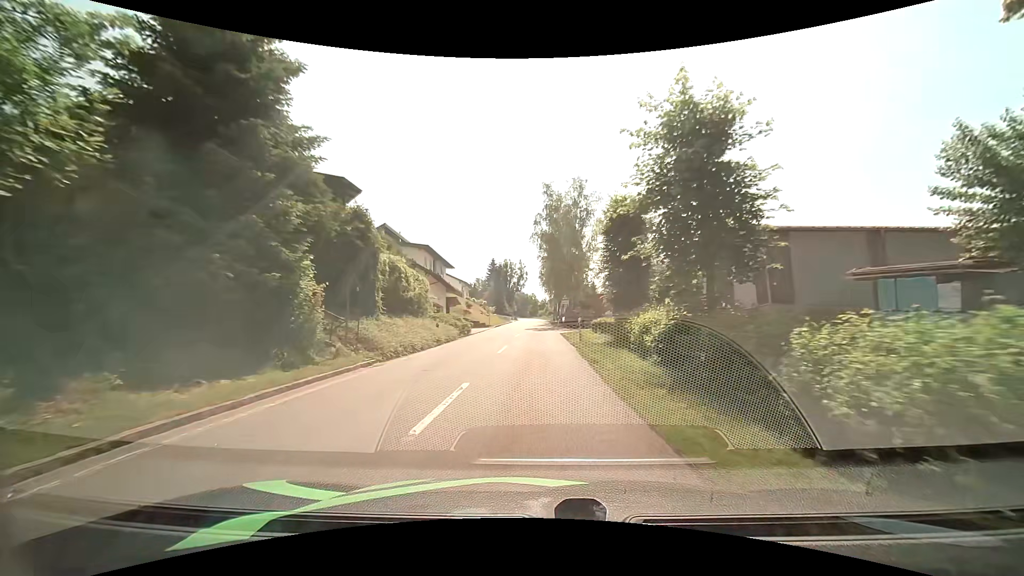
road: tertiary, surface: asphalt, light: Day
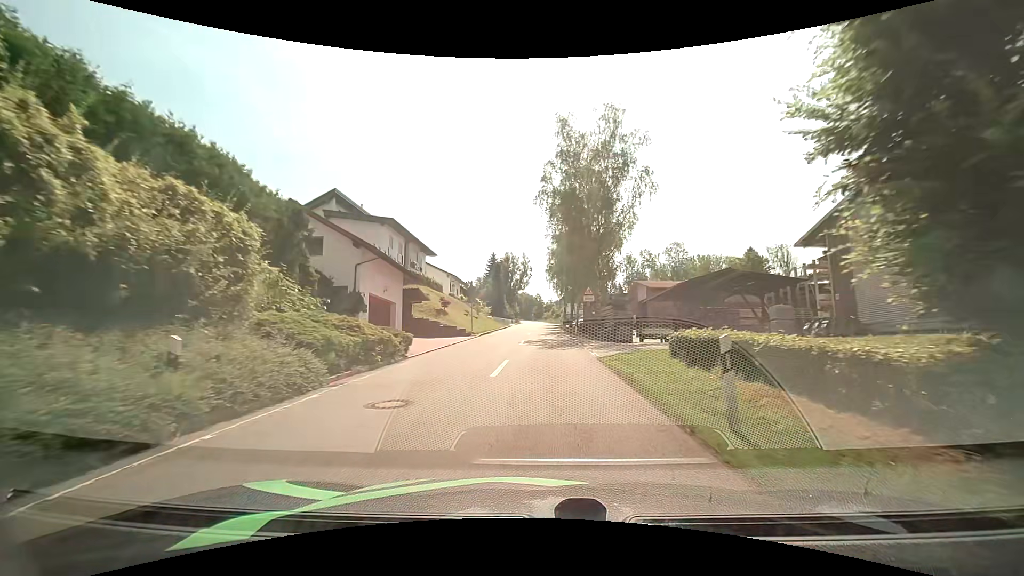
(-0.1, +18.3) m; 0°
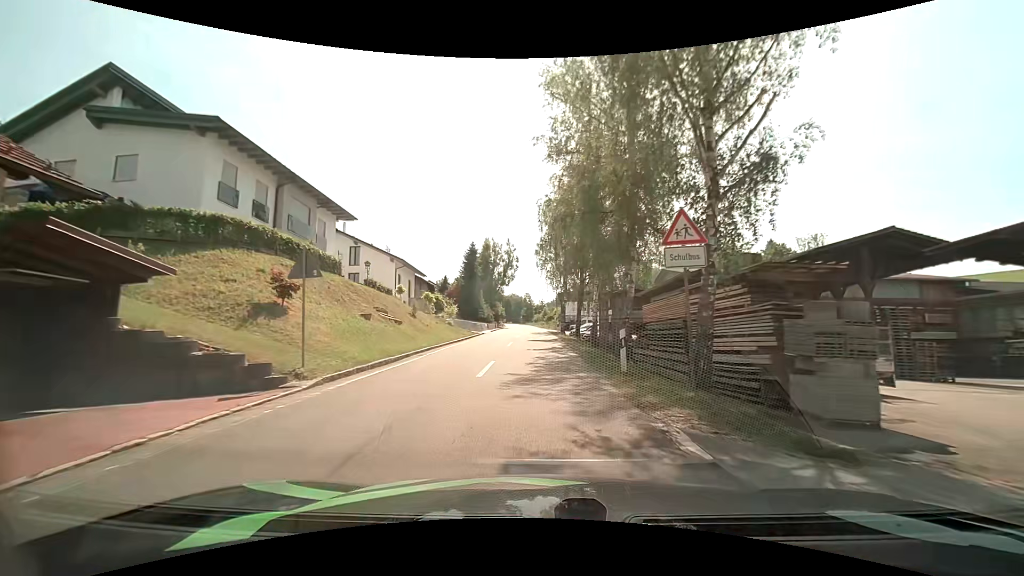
(+0.4, +24.2) m; +1°
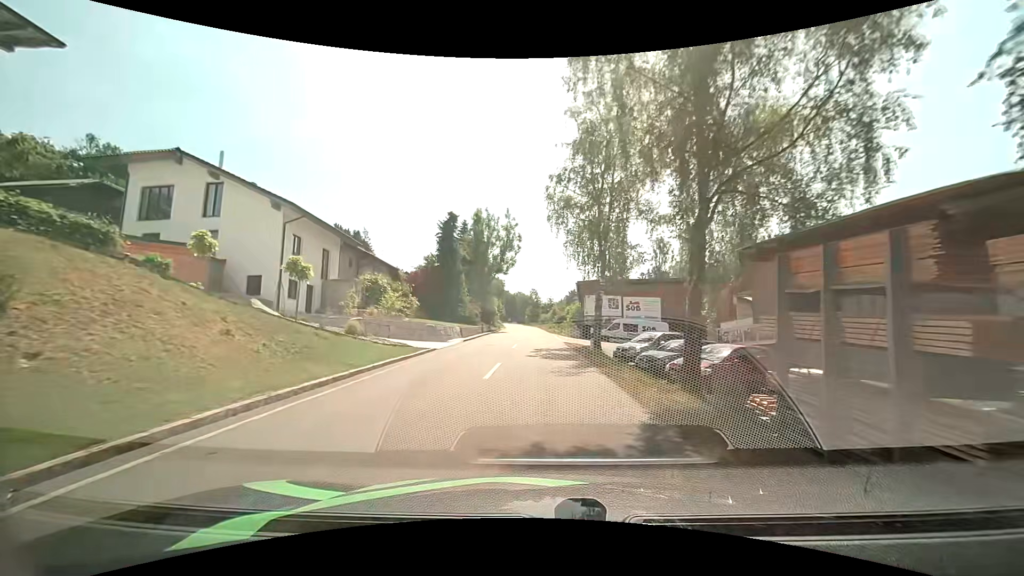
(-0.2, +24.4) m; -1°
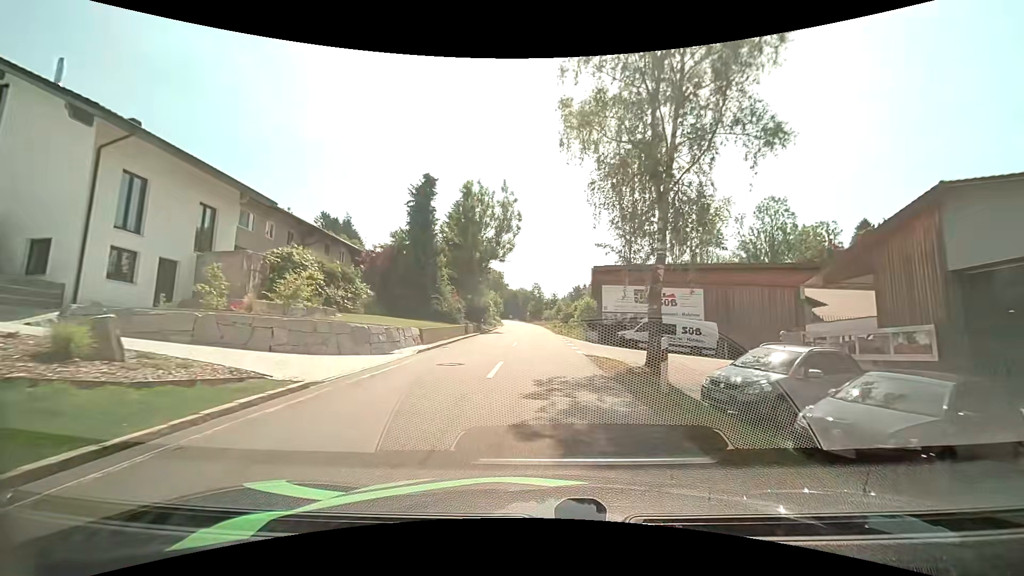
(0.0, +12.2) m; 0°
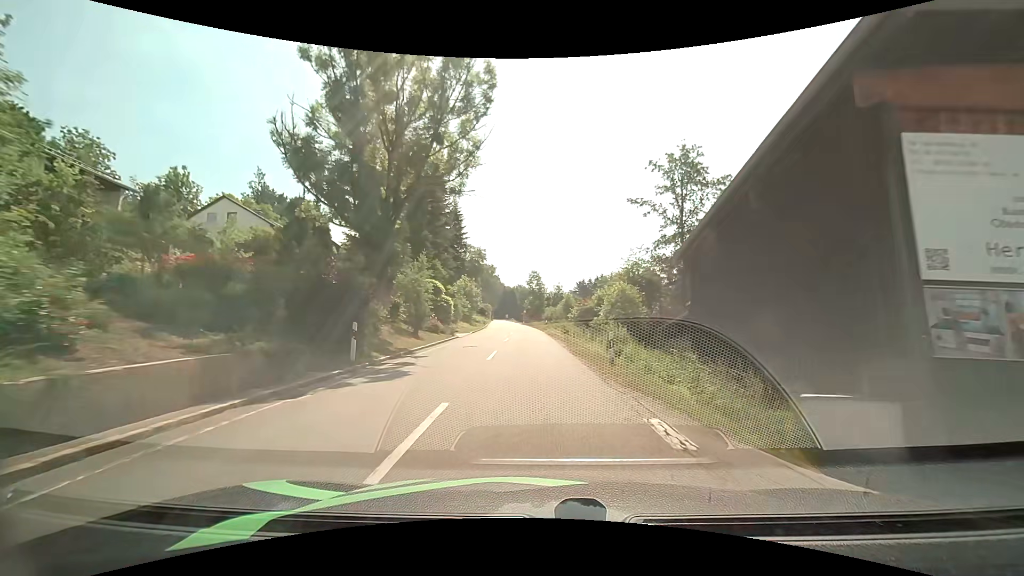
(+0.2, +32.0) m; 0°
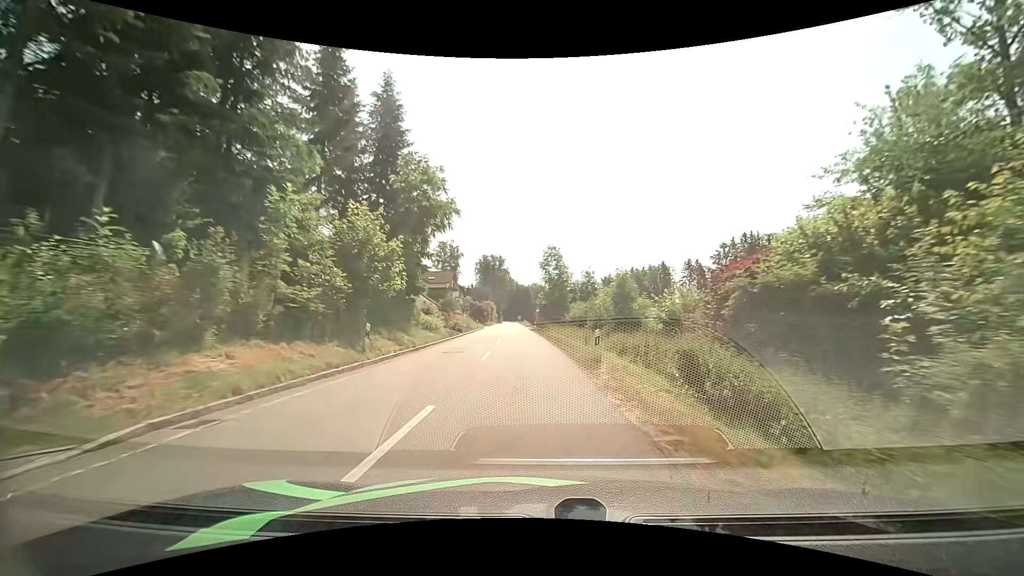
(-0.5, +36.7) m; -2°
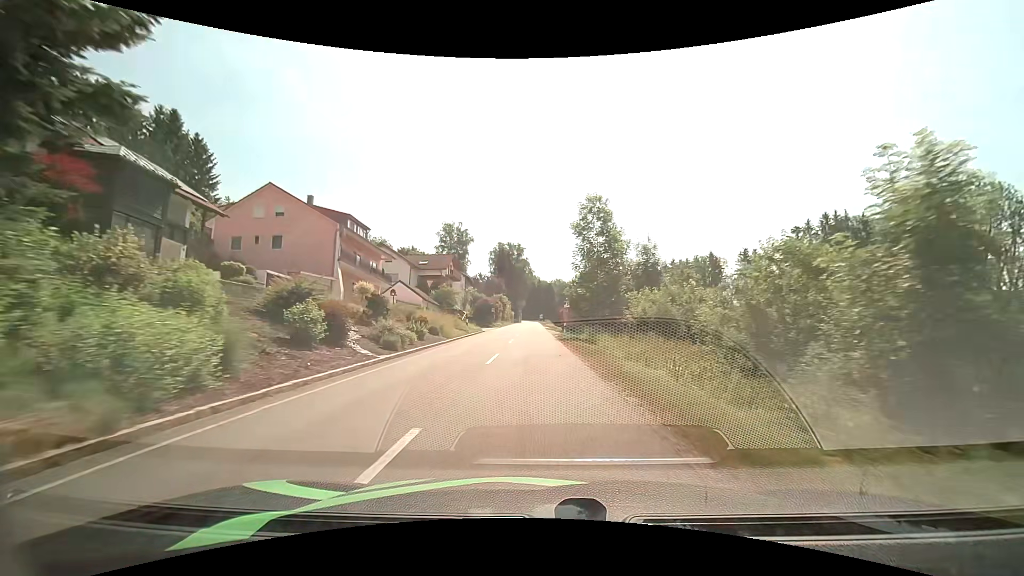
(-0.6, +25.9) m; -2°
(0, +10) (0, +20) (-1, +30) (-1, +40) (-1, +50) (-1, +60) (-1, +70) (-1, +80) (-1, +90) (-1, +100) m
